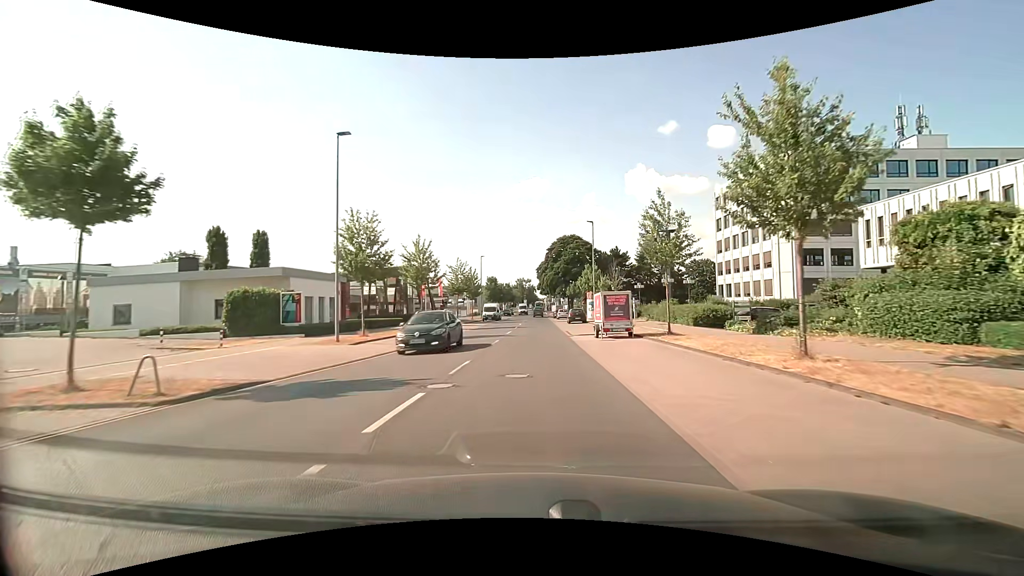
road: unclassified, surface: asphalt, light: Day
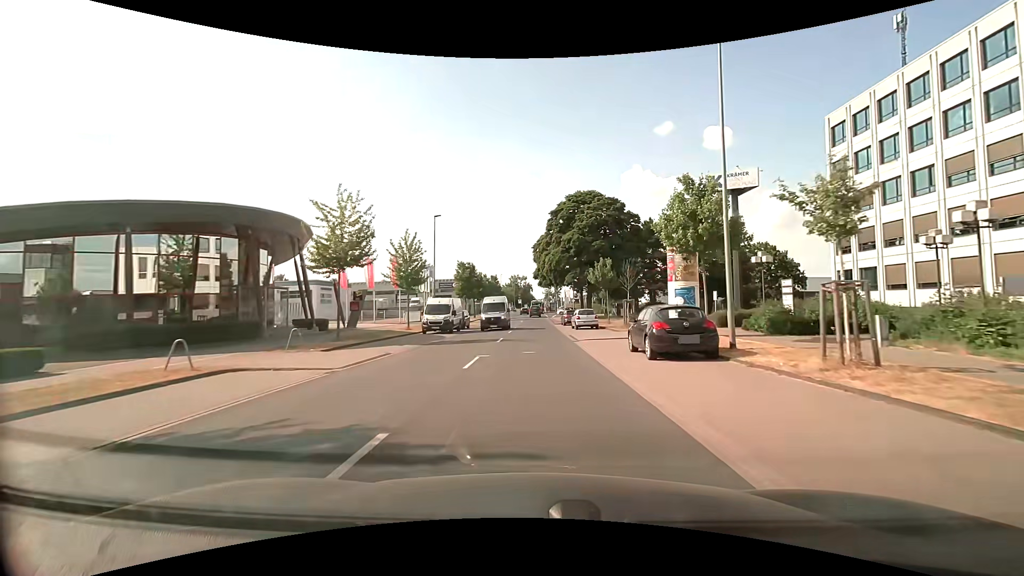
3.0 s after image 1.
(+0.1, +35.7) m; 0°
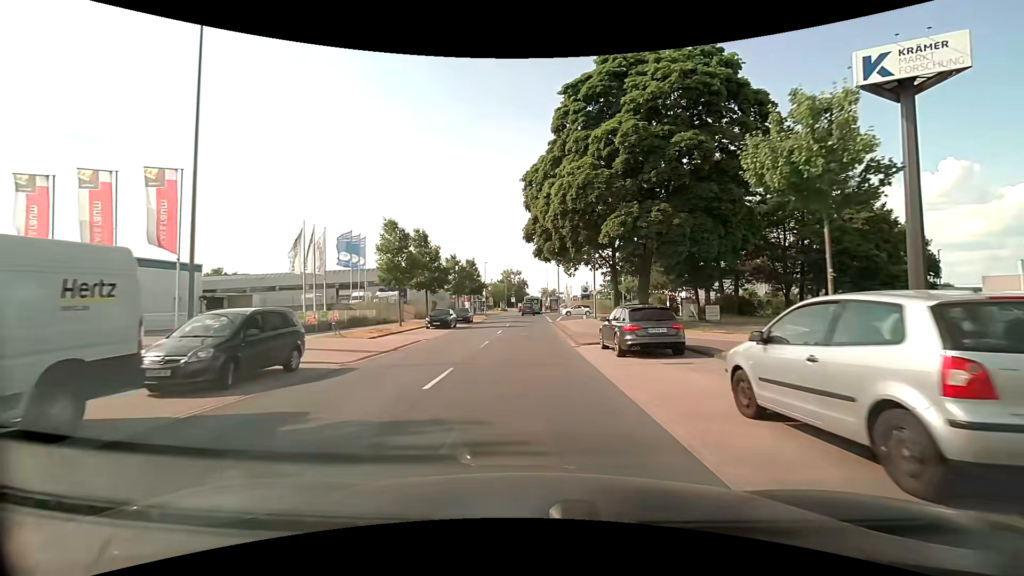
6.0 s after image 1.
(+0.2, +31.9) m; 0°
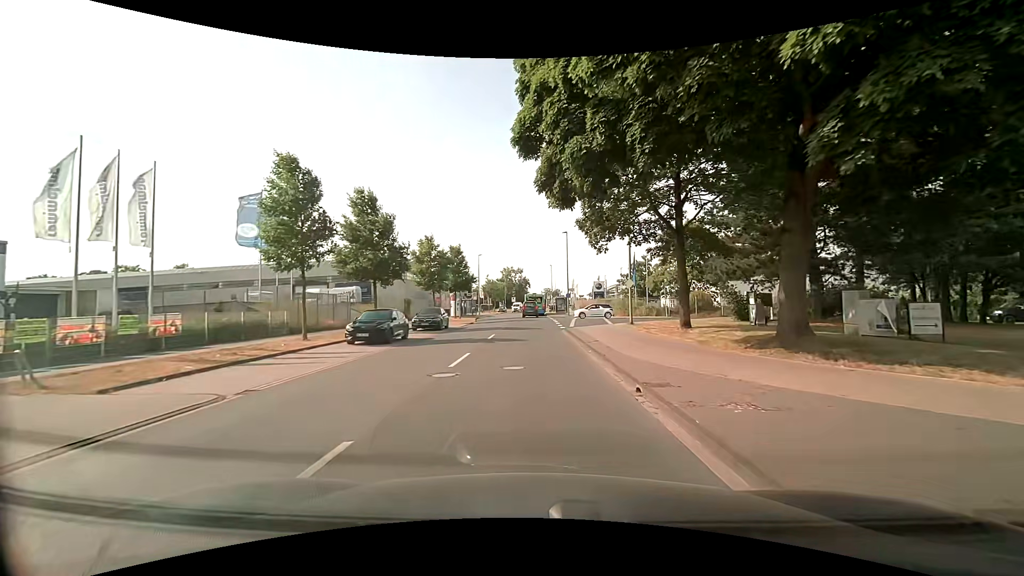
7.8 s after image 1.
(0.0, +15.7) m; -1°
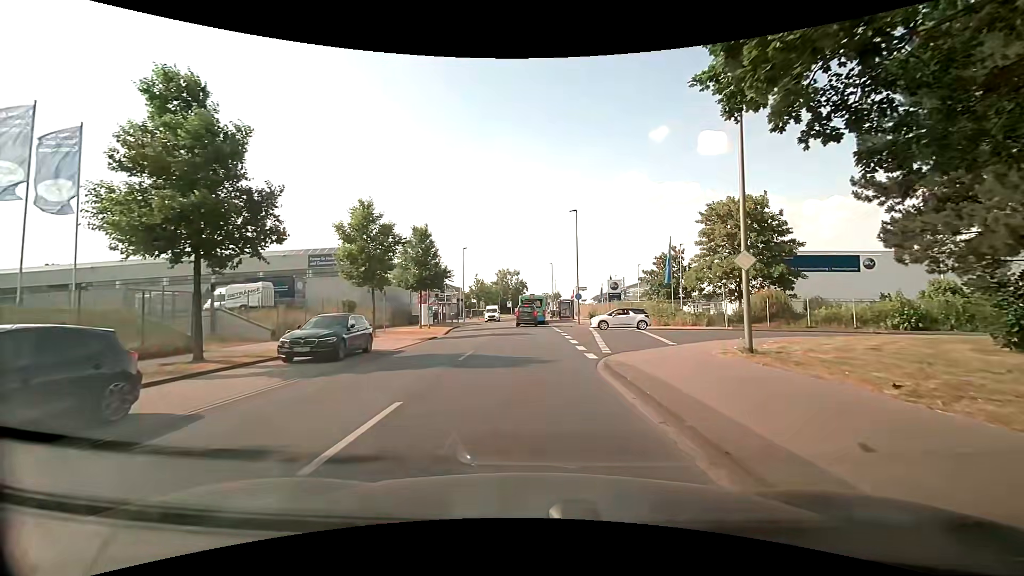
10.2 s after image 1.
(0.0, +16.2) m; 0°
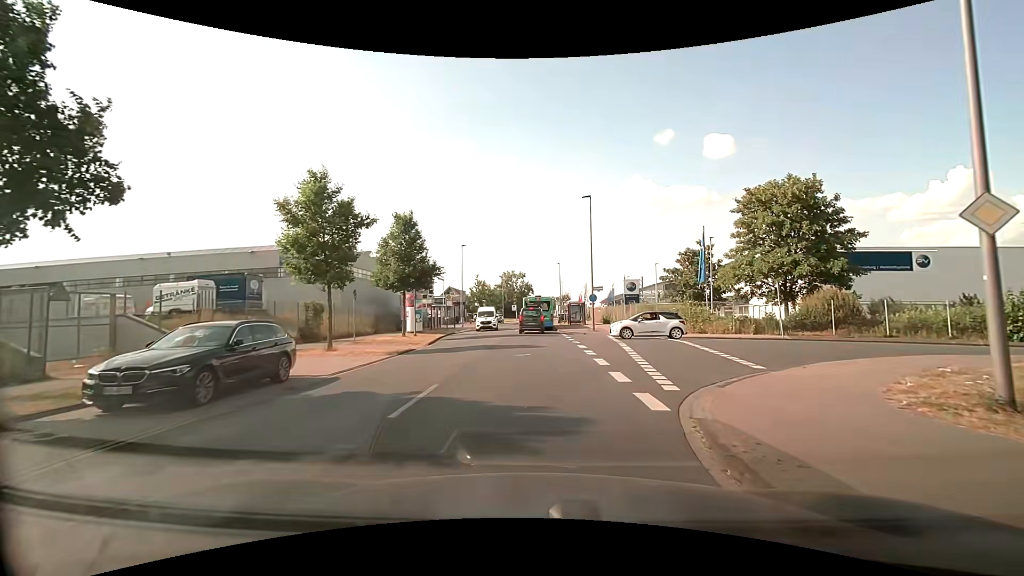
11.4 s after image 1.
(0.0, +6.9) m; -1°
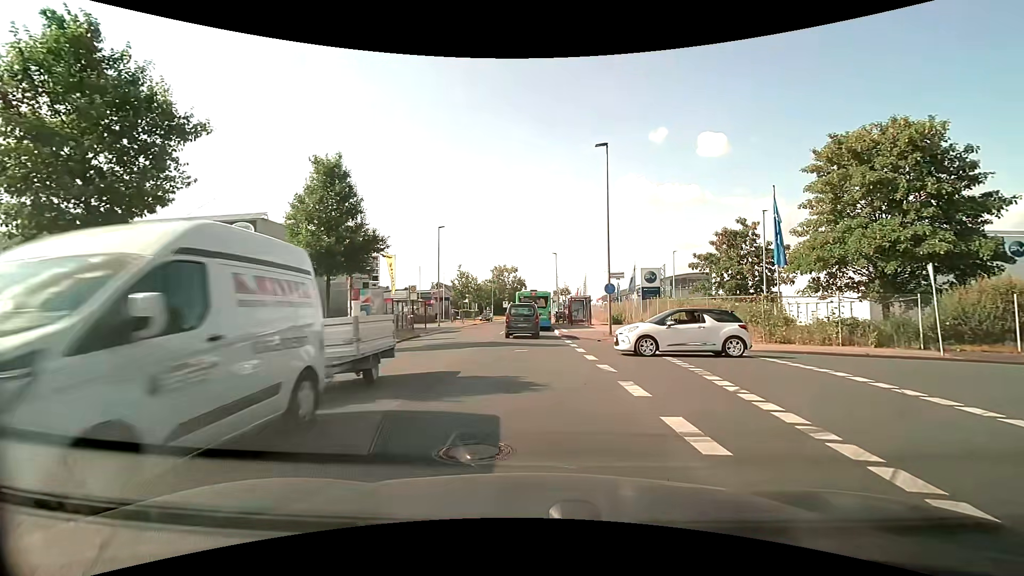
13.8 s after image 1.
(+0.2, +11.0) m; +1°
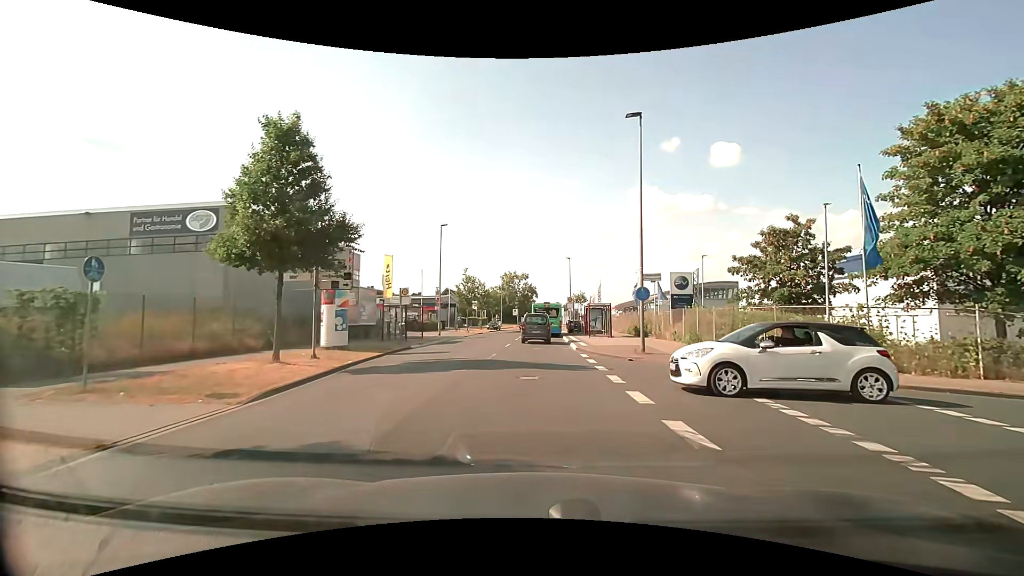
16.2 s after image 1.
(0.0, +5.5) m; -1°
(0, +10) (0, +20) (0, +30) (0, +40) (0, +50) (+1, +60) (+1, +70) (+2, +80) (+3, +90) (+3, +100) m
